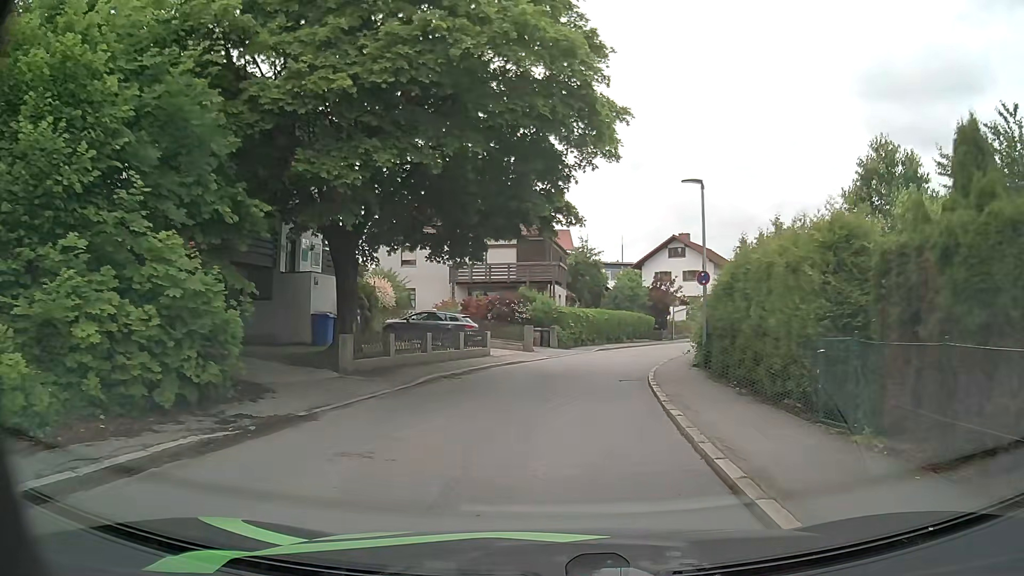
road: residential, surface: asphalt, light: Day
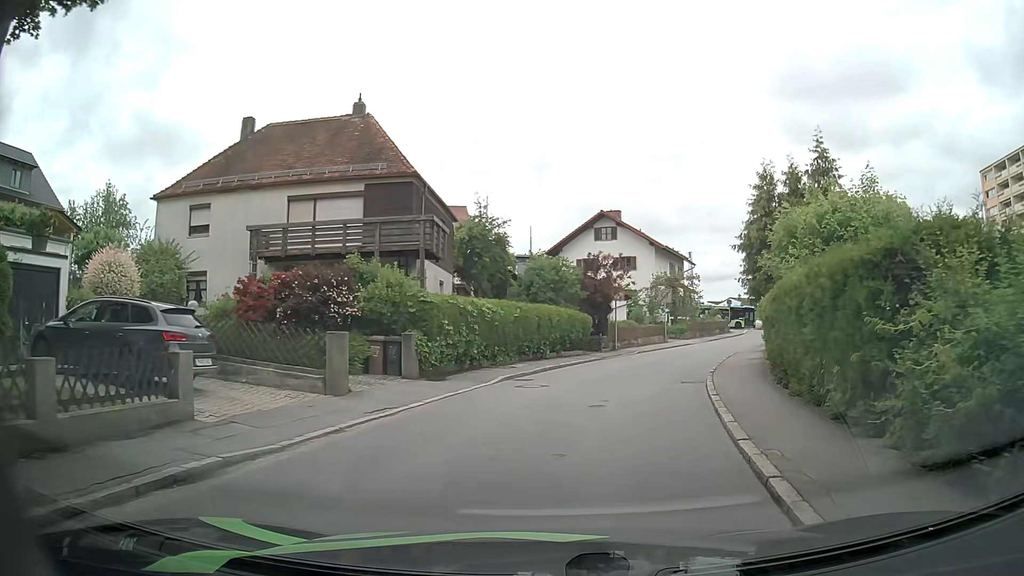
(+1.2, +17.6) m; +11°
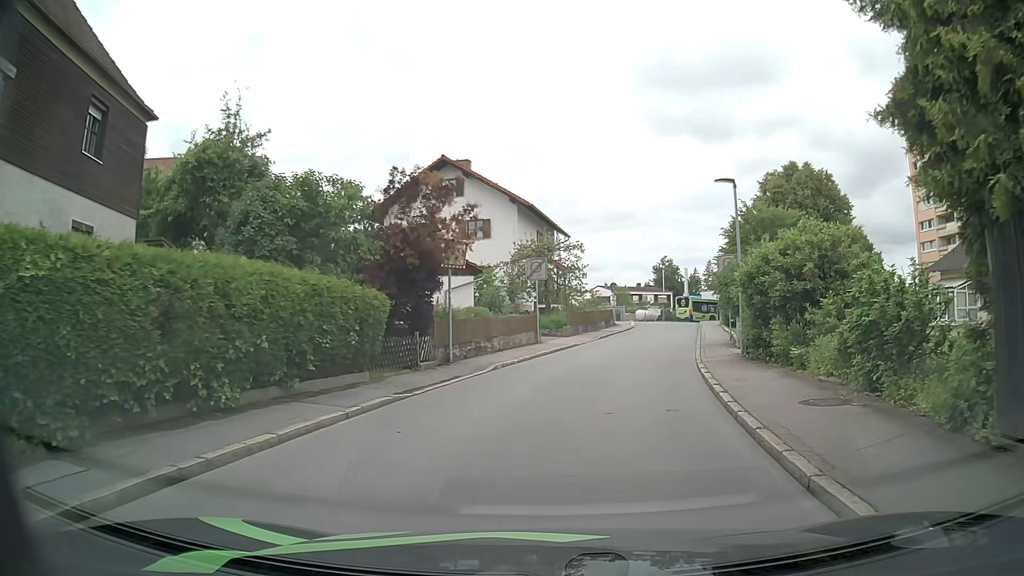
(+1.0, +17.1) m; +10°
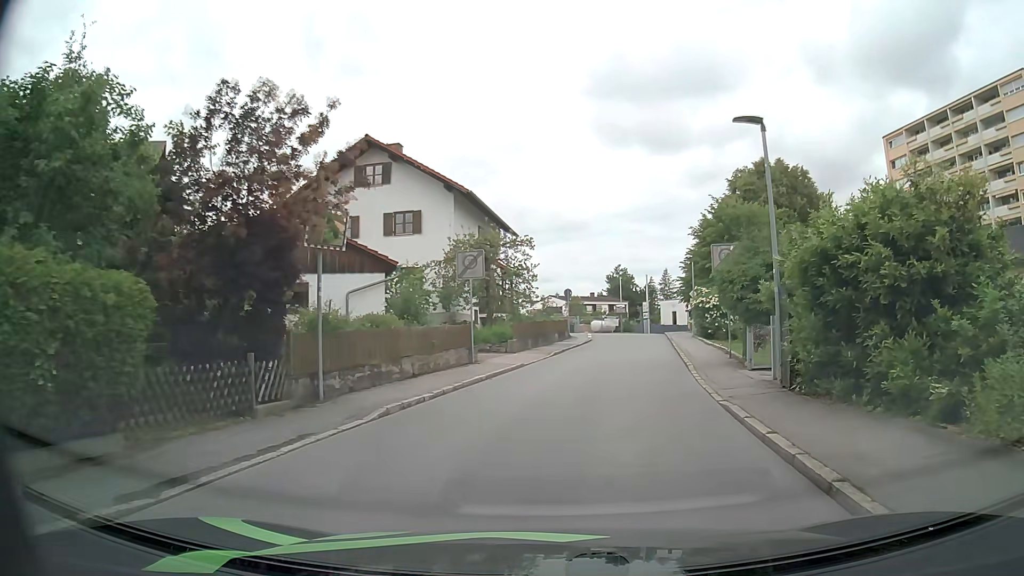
(+0.1, +7.1) m; +2°
(+1, +10) (+2, +20) (+4, +30) (+6, +40) (+8, +49) (+9, +59) (+12, +69) (+20, +75) (+28, +80) (+37, +86) m
